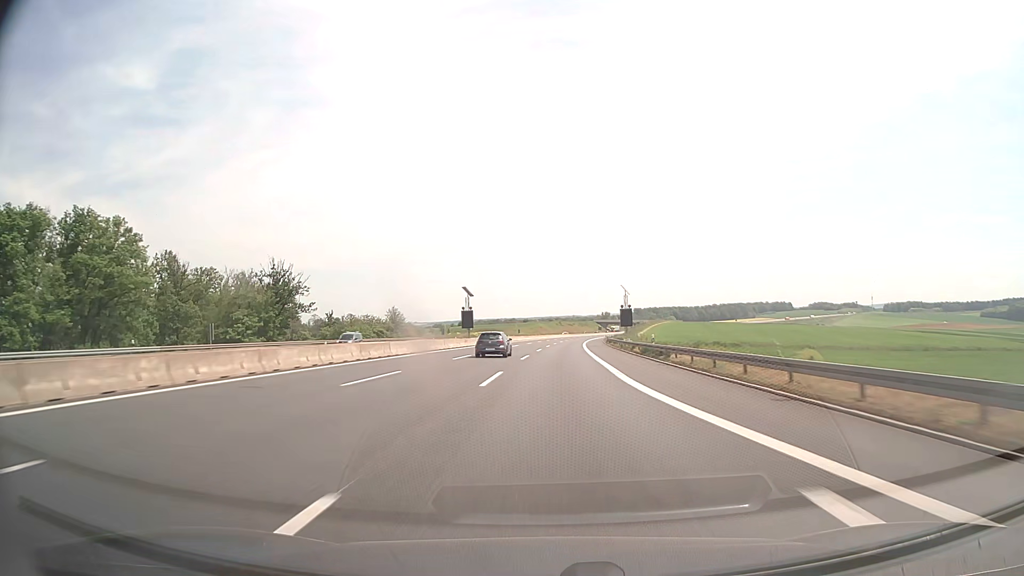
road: motorway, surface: asphalt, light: Day
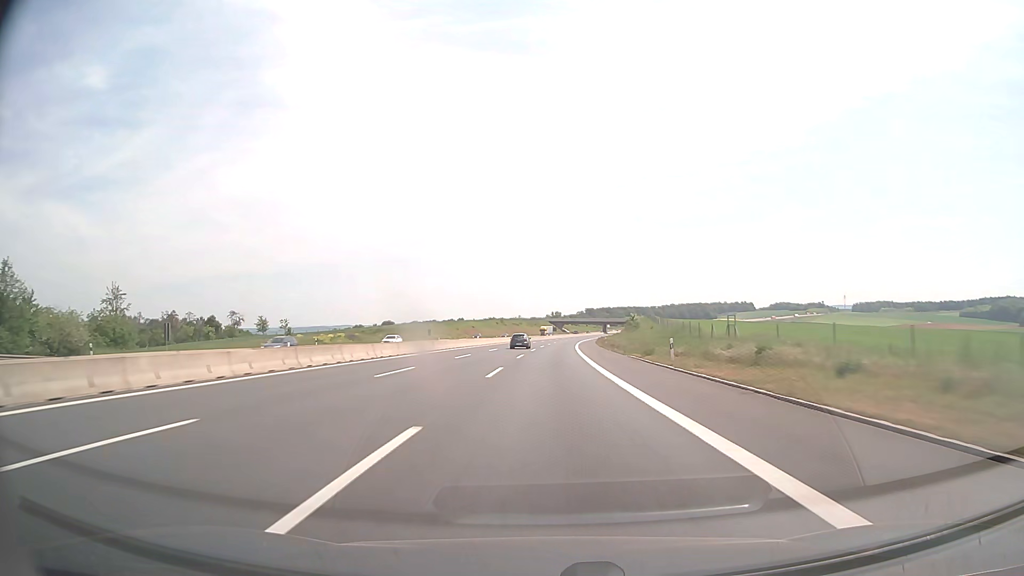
(+4.3, +103.0) m; +5°
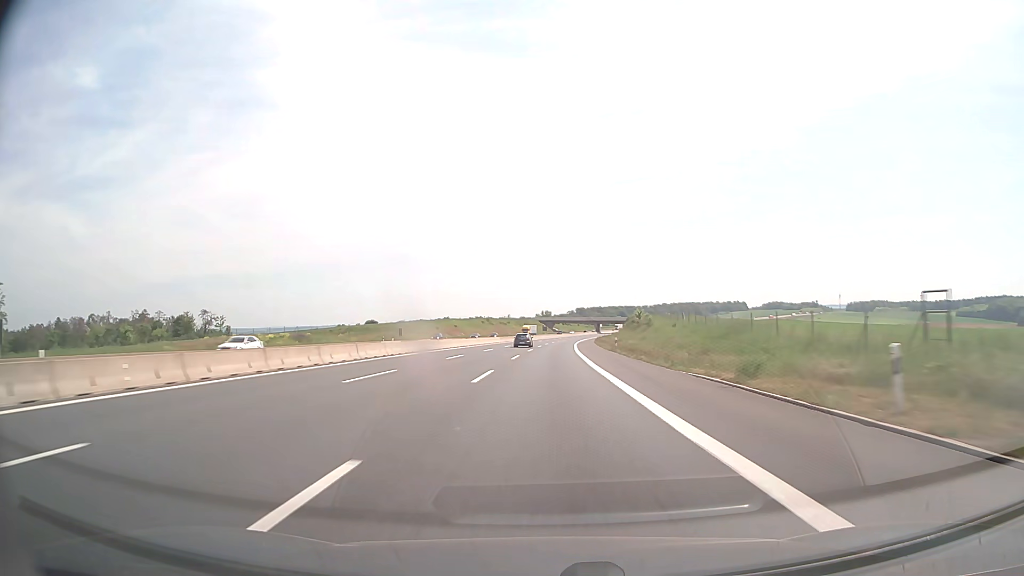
(+0.2, +20.6) m; +1°
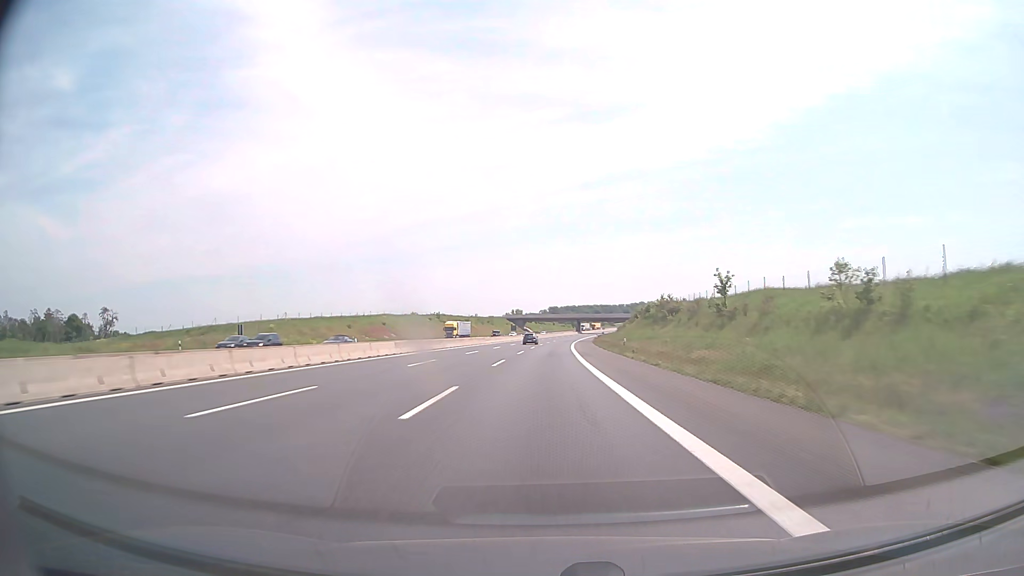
(+1.2, +61.9) m; +2°
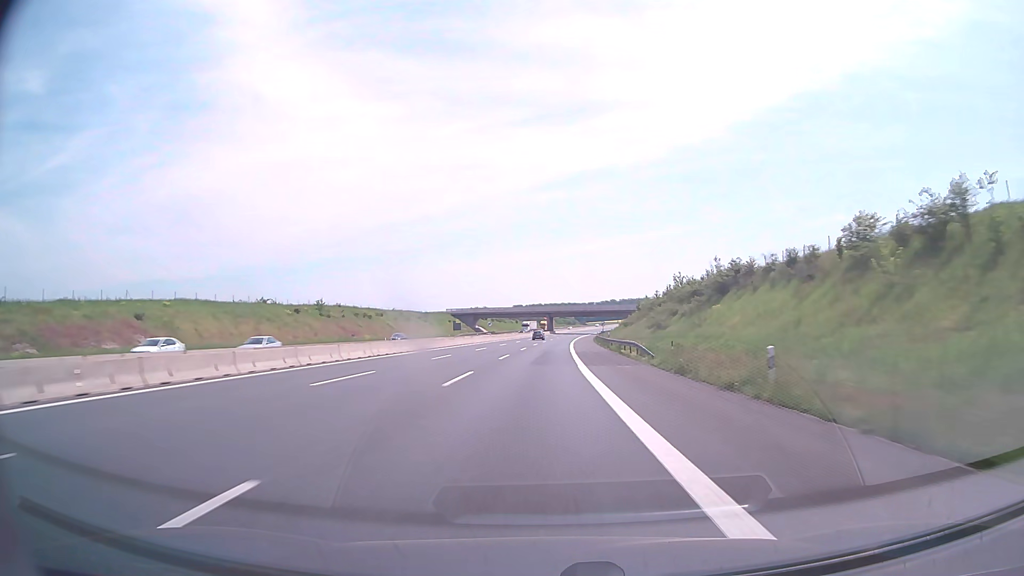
(+2.3, +82.5) m; +3°
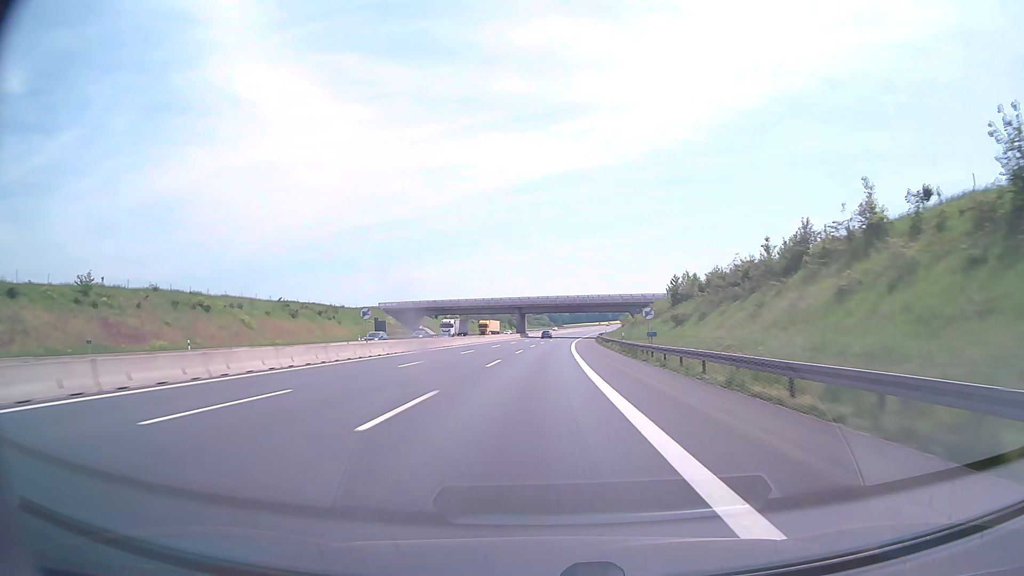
(+1.1, +61.9) m; +2°
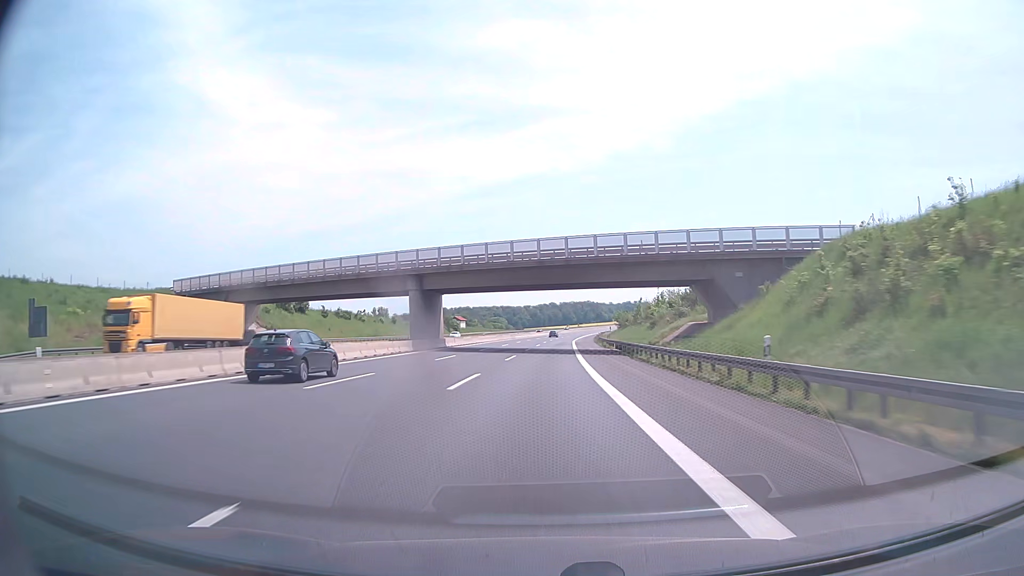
(+2.1, +82.4) m; +3°
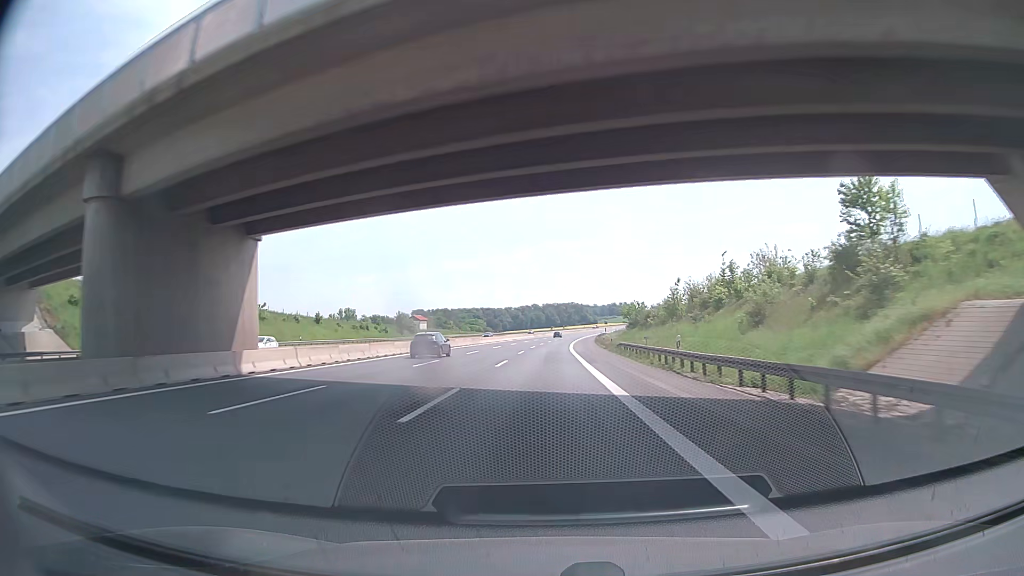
(+0.6, +41.1) m; +1°
(0, +10) (0, +20) (0, +30) (+1, +40) (+1, +50) (+1, +60) (+2, +70) (+2, +80) (+3, +90) (+3, +100) m
